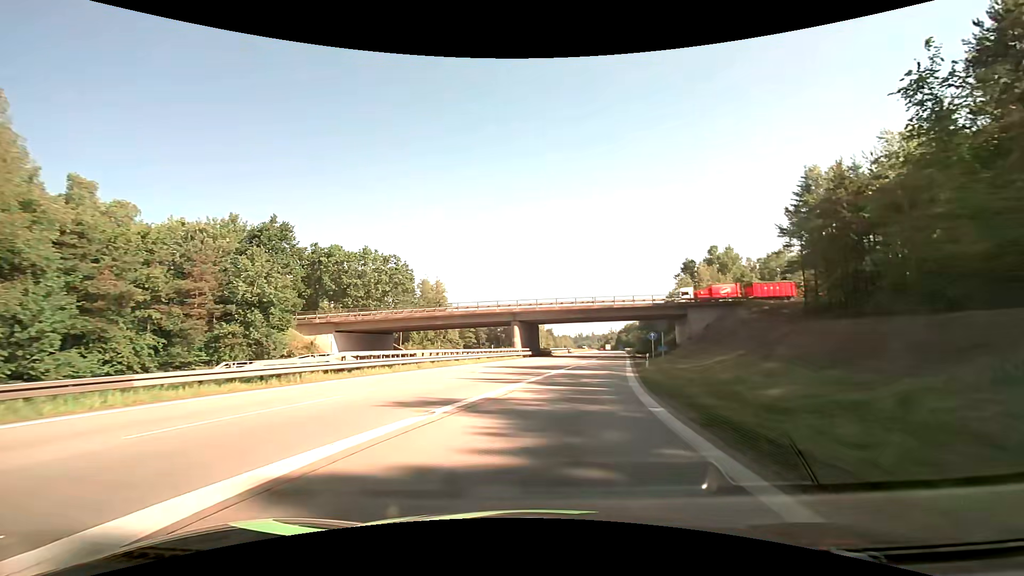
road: motorway_link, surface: asphalt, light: Day
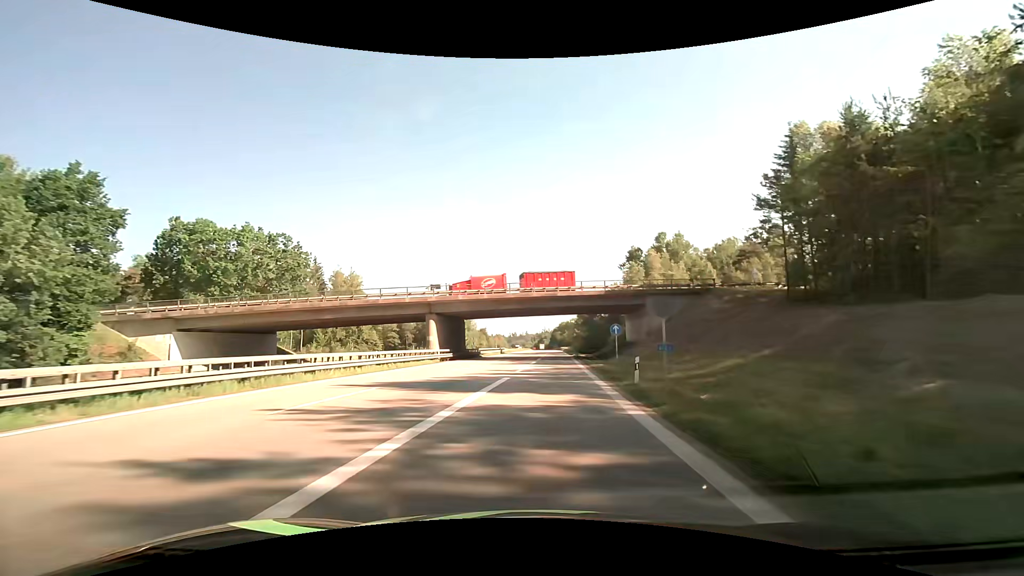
(+1.1, +14.7) m; +8°
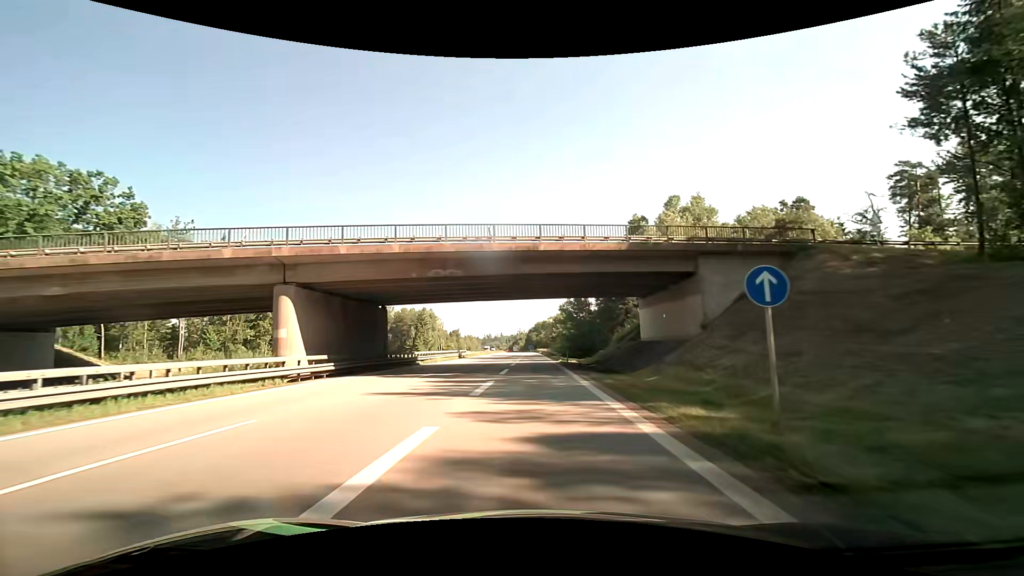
(+0.8, +24.7) m; +3°
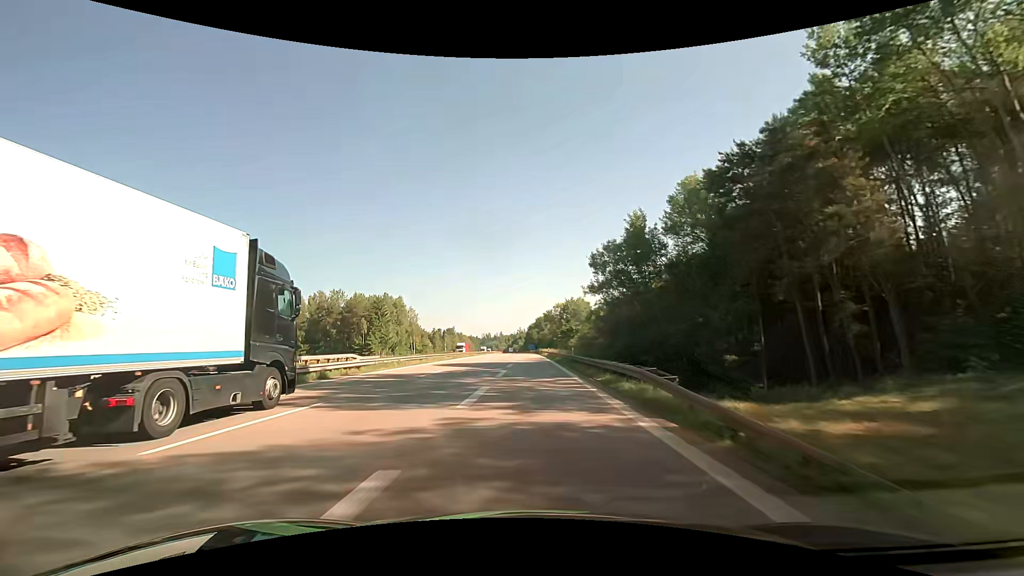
(-0.3, +51.8) m; -1°
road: motorway
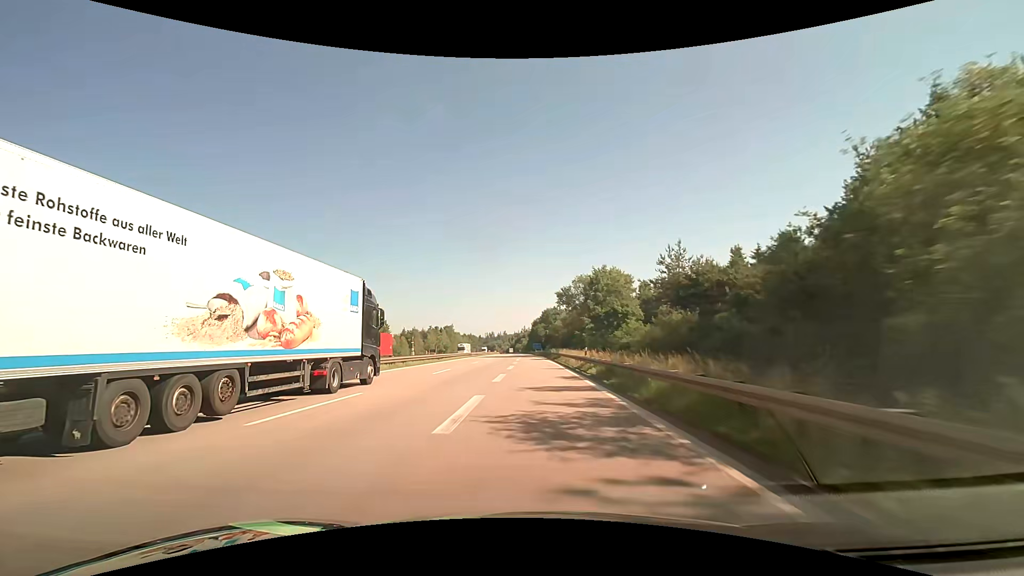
(+0.3, +52.4) m; 0°
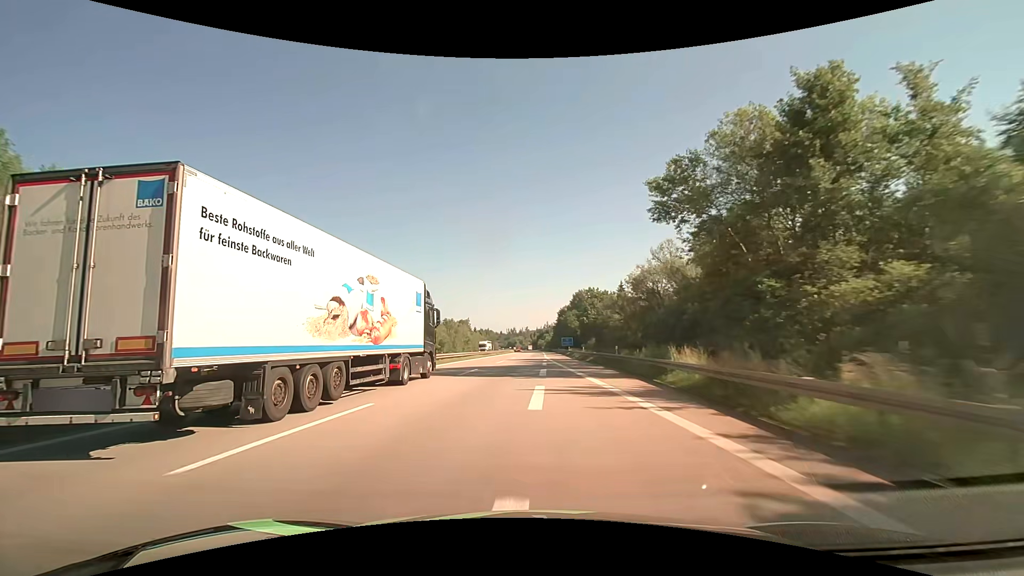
(-1.2, +57.8) m; -2°
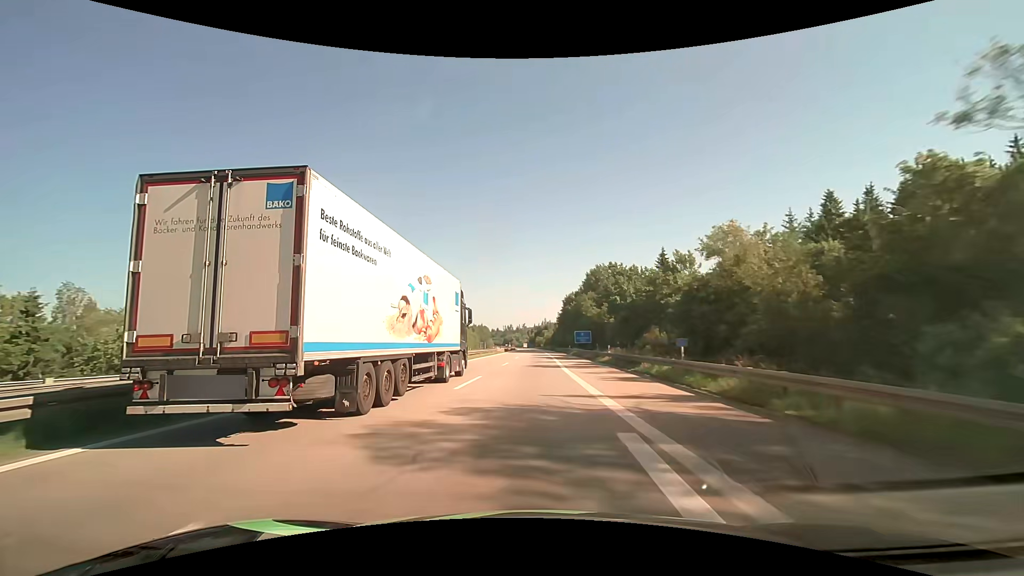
(-0.2, +44.1) m; 0°
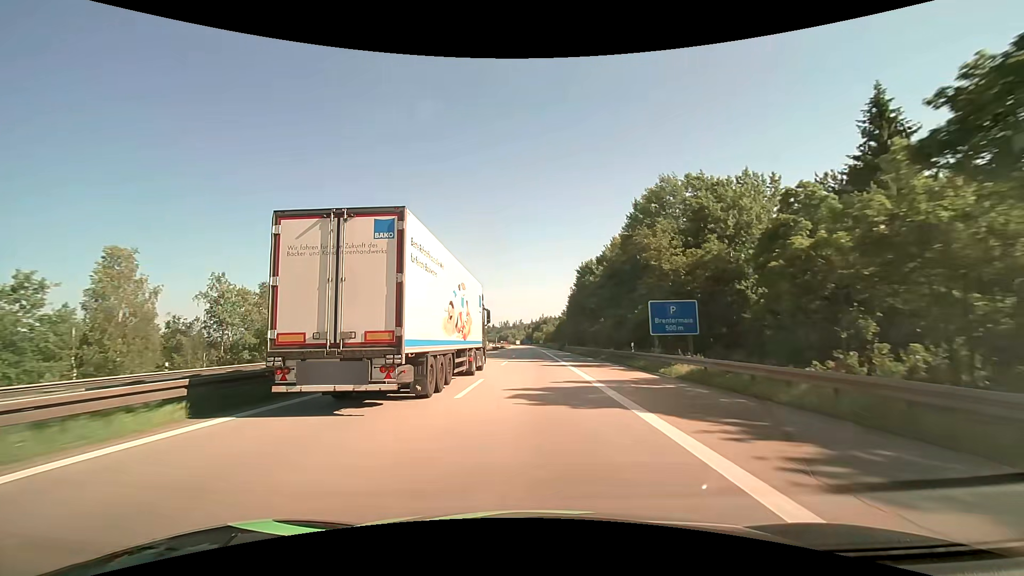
(+0.1, +57.0) m; 0°
(0, +10) (0, +20) (0, +30) (0, +40) (0, +50) (0, +60) (0, +70) (0, +80) (0, +90) (0, +100) m
